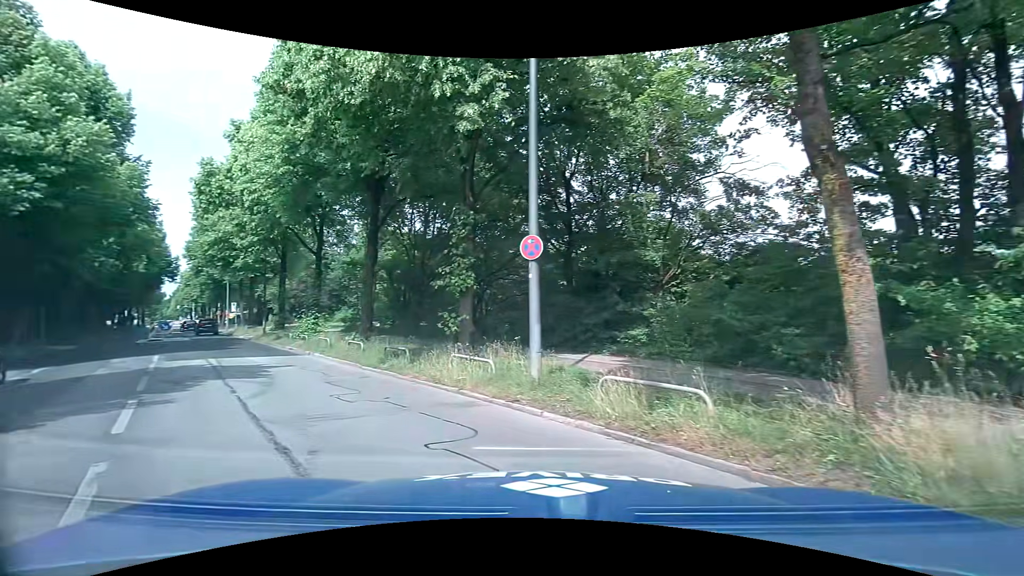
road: secondary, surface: asphalt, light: Day
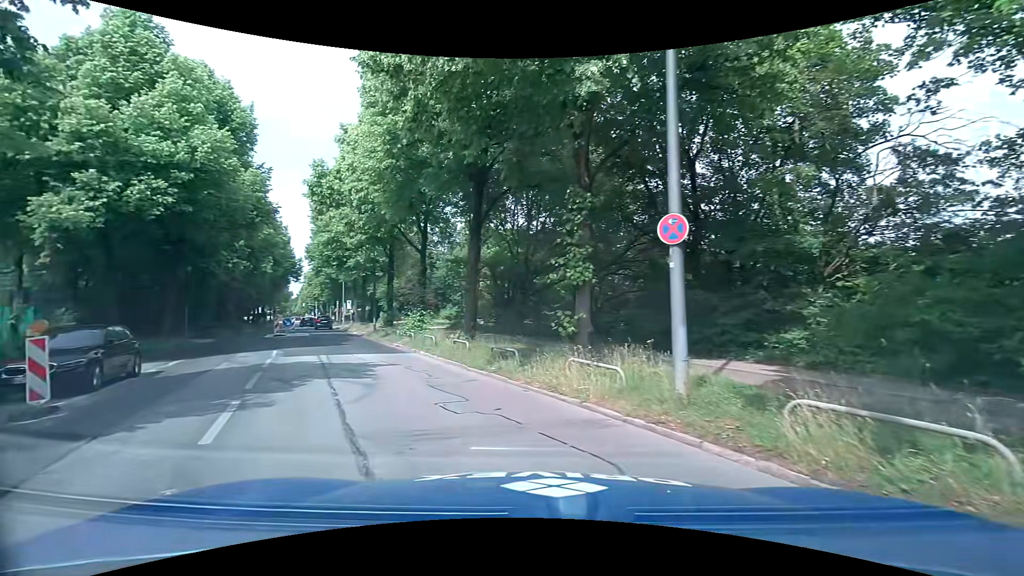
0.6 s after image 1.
(-0.2, +1.6) m; -11°
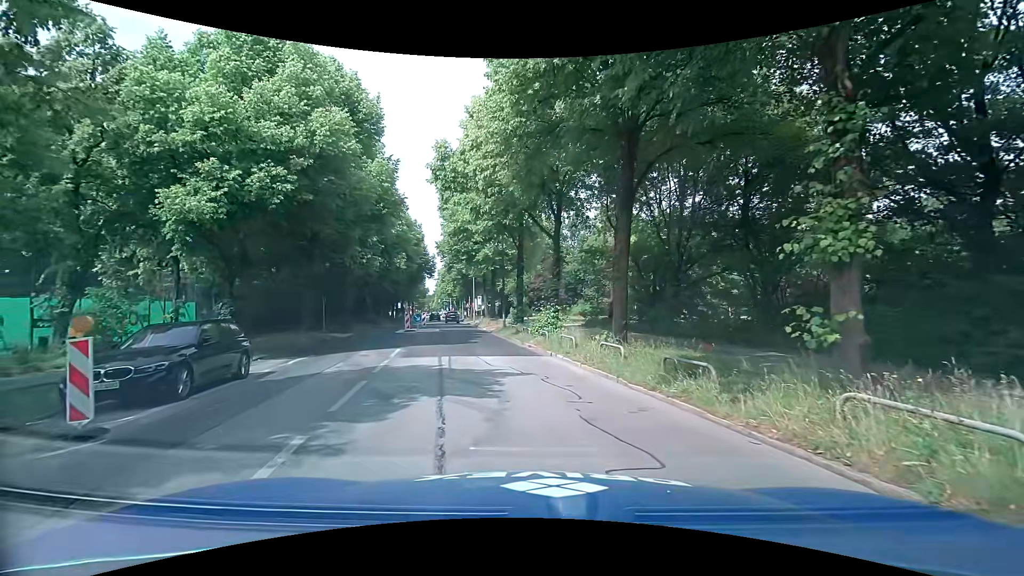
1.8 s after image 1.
(-0.5, +3.6) m; -15°
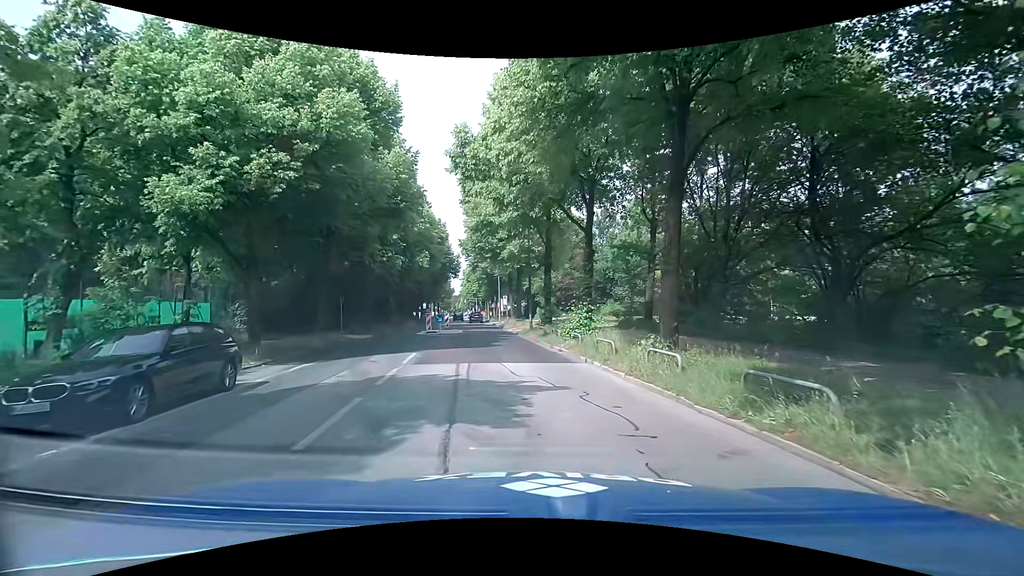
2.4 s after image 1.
(0.0, +2.1) m; -2°
